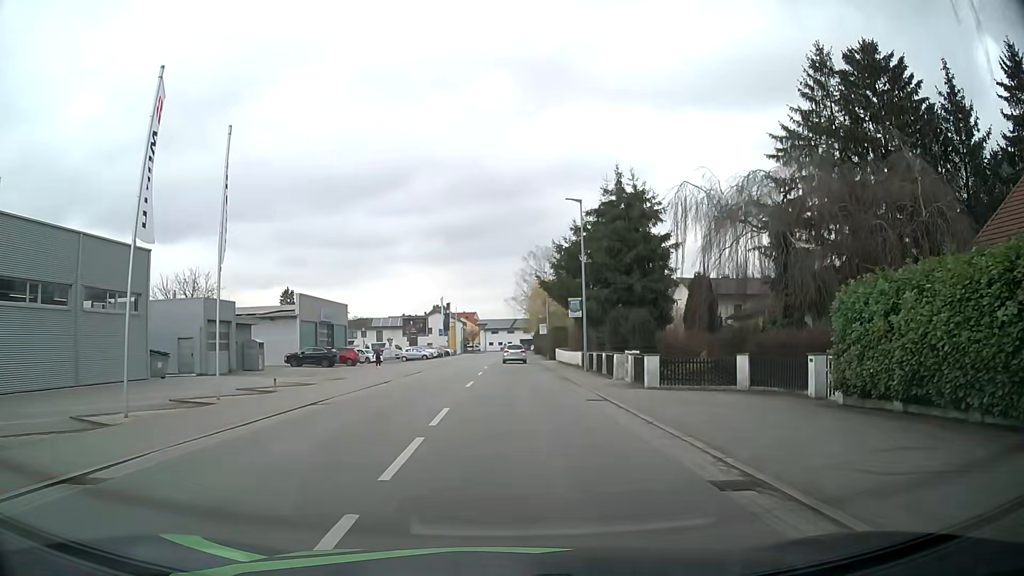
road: secondary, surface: asphalt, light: Day
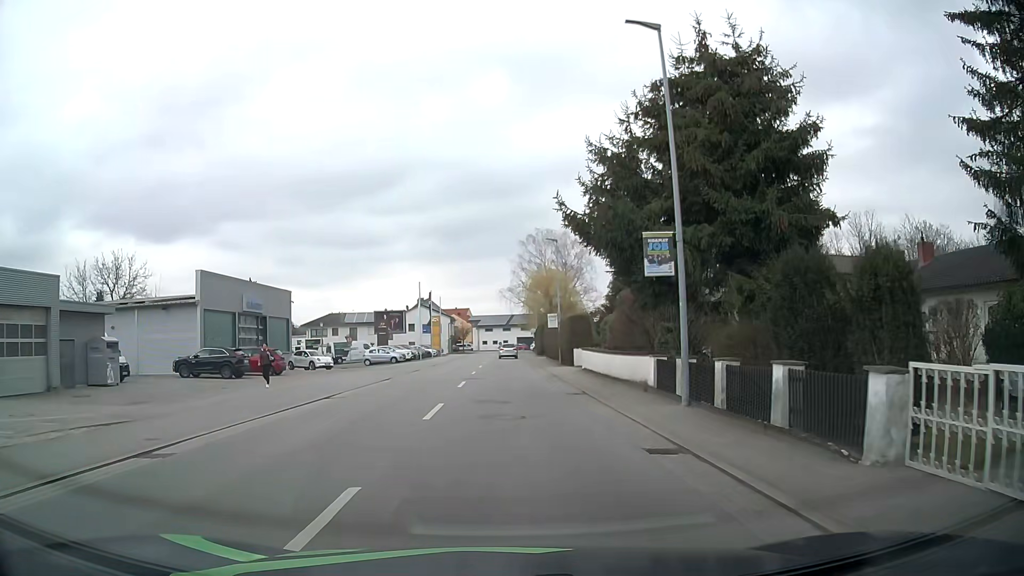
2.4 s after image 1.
(+0.3, +18.9) m; +1°
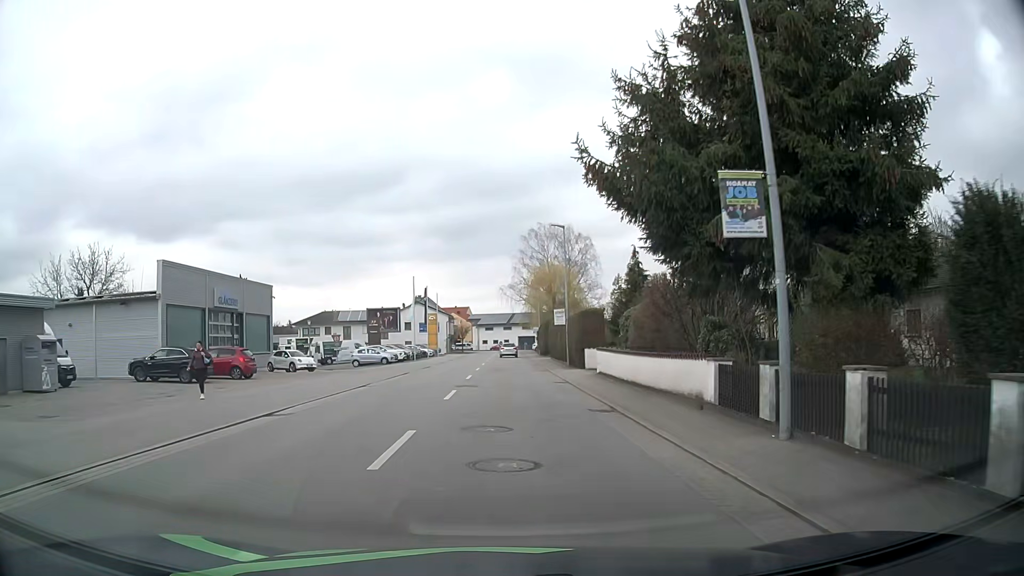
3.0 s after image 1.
(0.0, +5.0) m; 0°
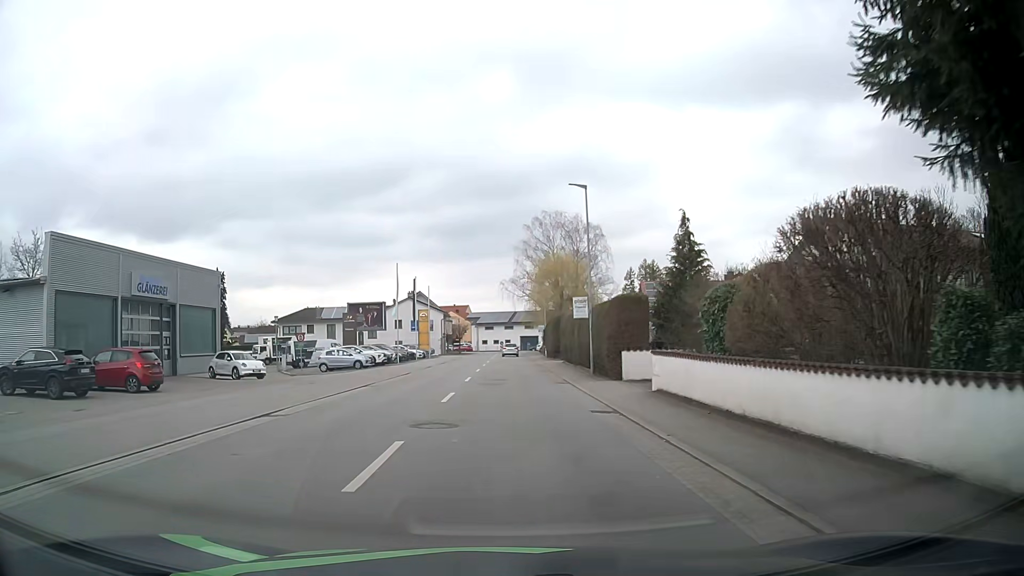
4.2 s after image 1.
(0.0, +10.4) m; -1°
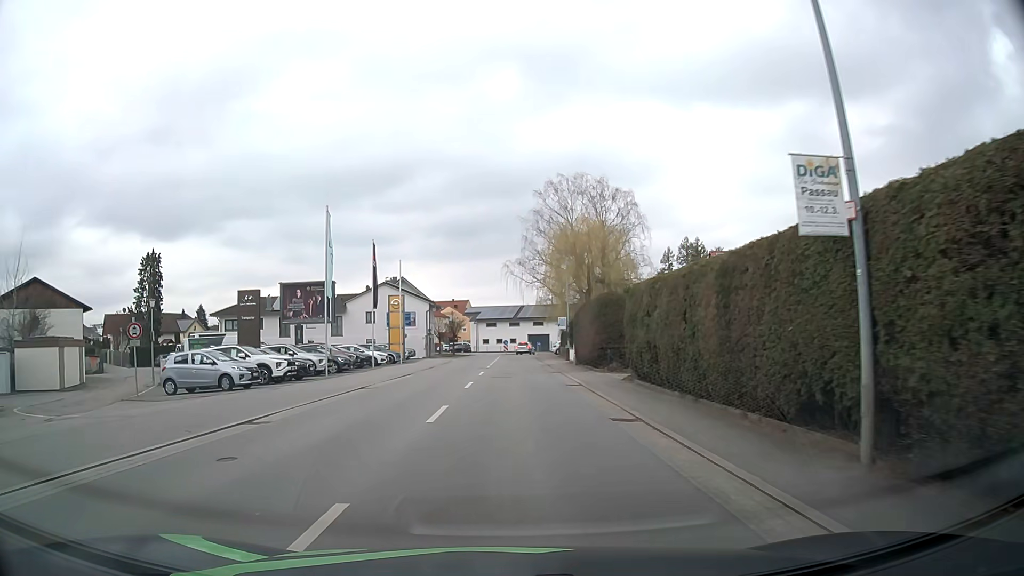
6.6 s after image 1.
(0.0, +22.4) m; 0°
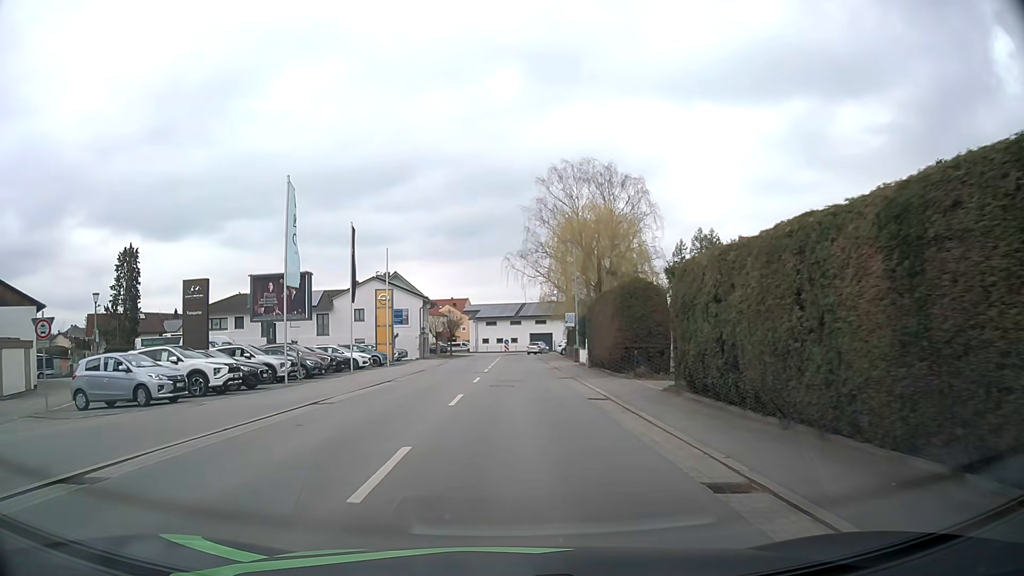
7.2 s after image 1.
(0.0, +5.9) m; 0°
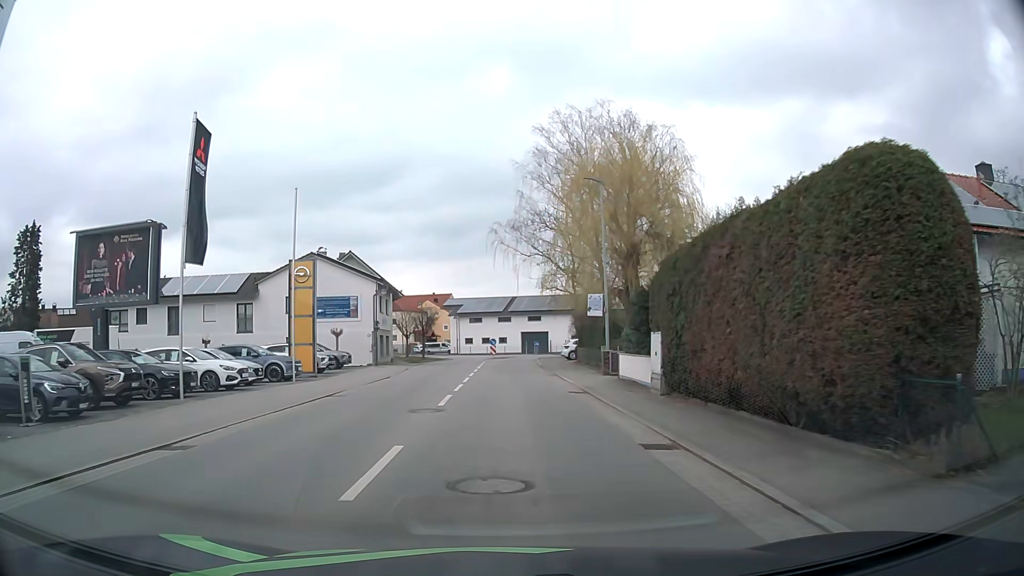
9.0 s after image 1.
(+0.2, +18.0) m; +1°
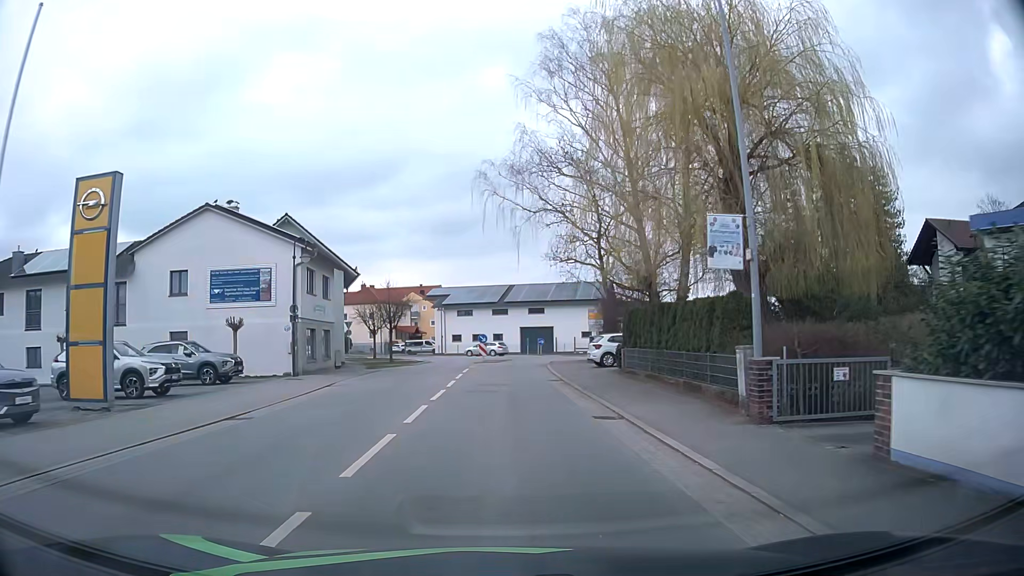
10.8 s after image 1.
(0.0, +17.2) m; 0°
(0, +10) (0, +20) (0, +30) (+1, +40) (+3, +49) (+10, +56) (+20, +59) (+30, +58) (+40, +56) (+49, +53) m
